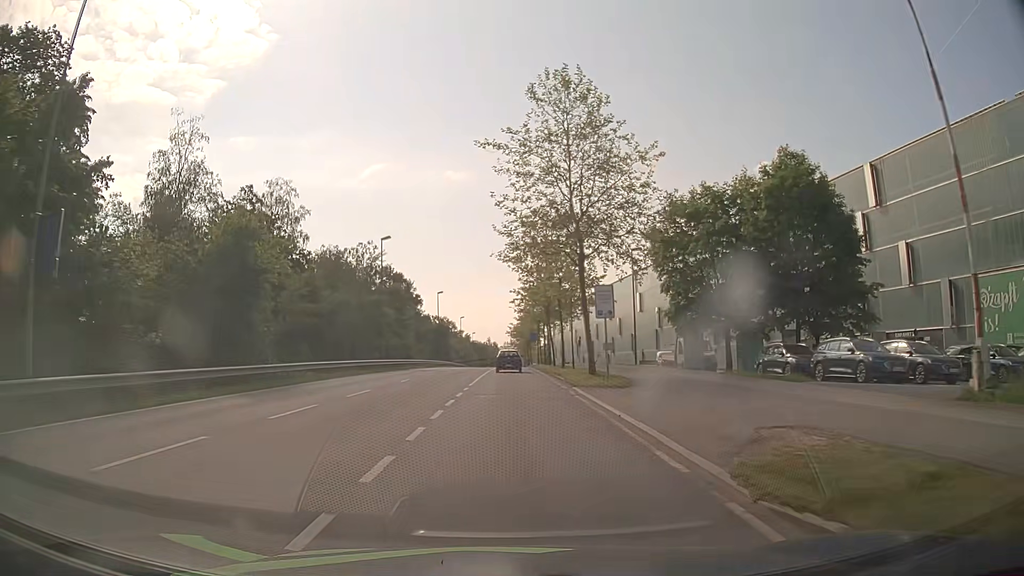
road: secondary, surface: asphalt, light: Day
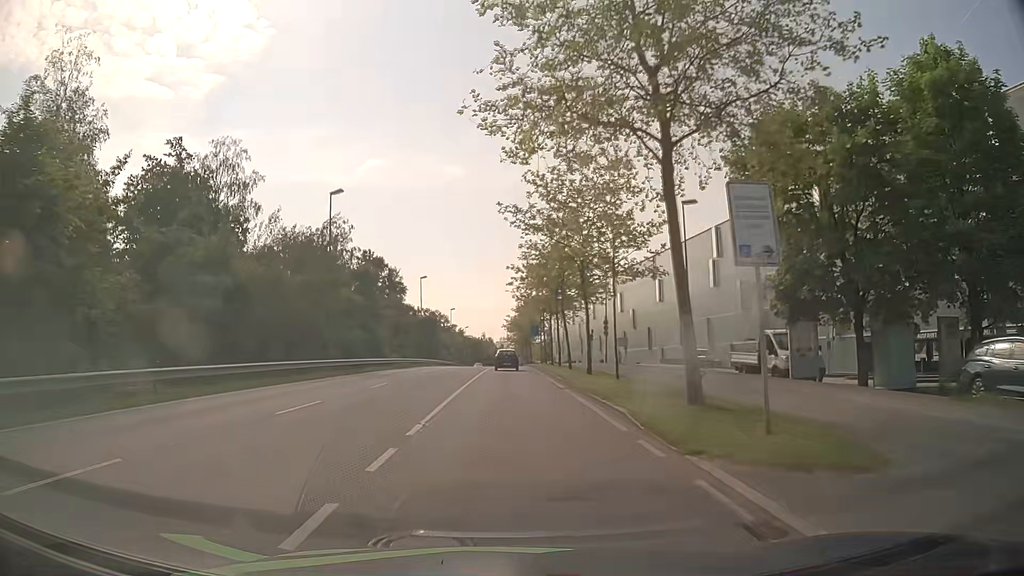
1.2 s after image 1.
(+0.1, +14.7) m; +1°
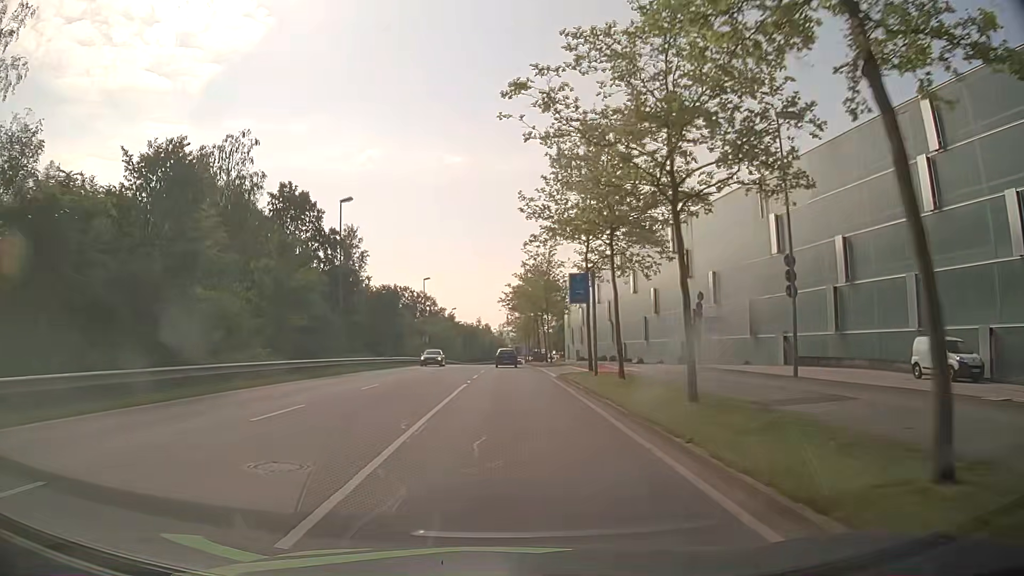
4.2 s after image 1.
(0.0, +37.6) m; 0°
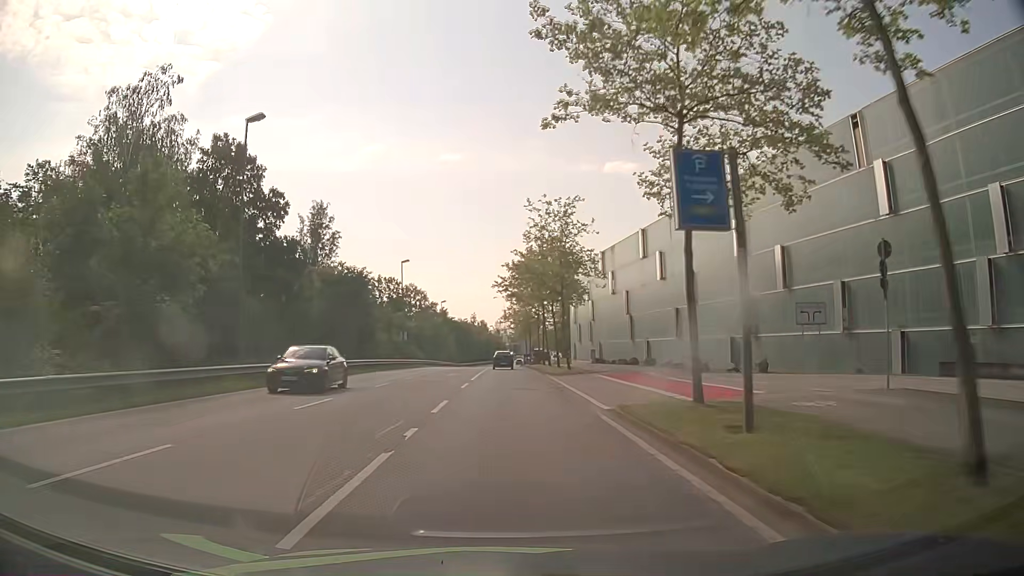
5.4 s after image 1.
(-0.1, +15.3) m; 0°
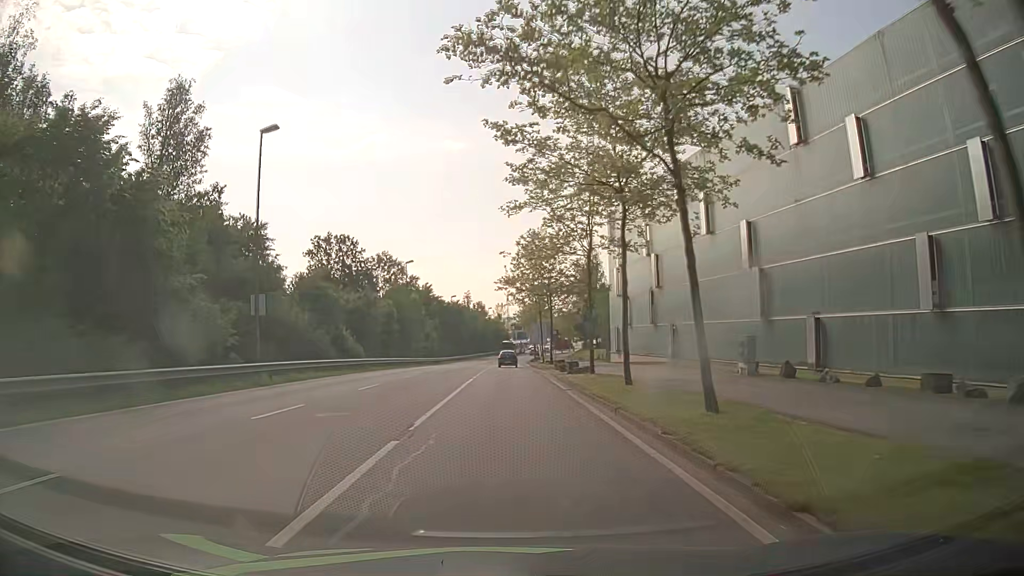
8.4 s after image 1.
(-0.1, +38.6) m; -1°
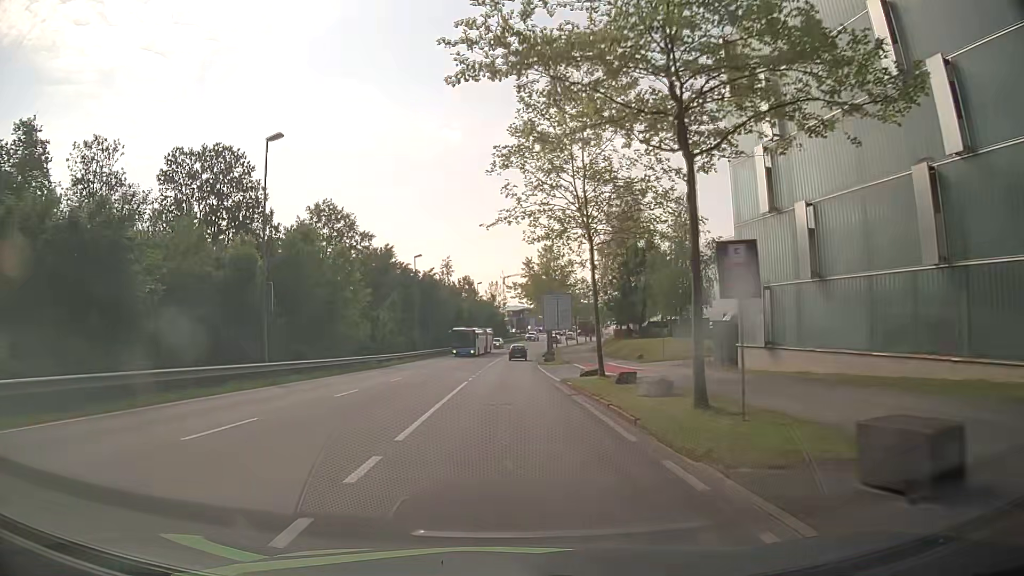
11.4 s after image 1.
(+0.3, +38.8) m; +1°
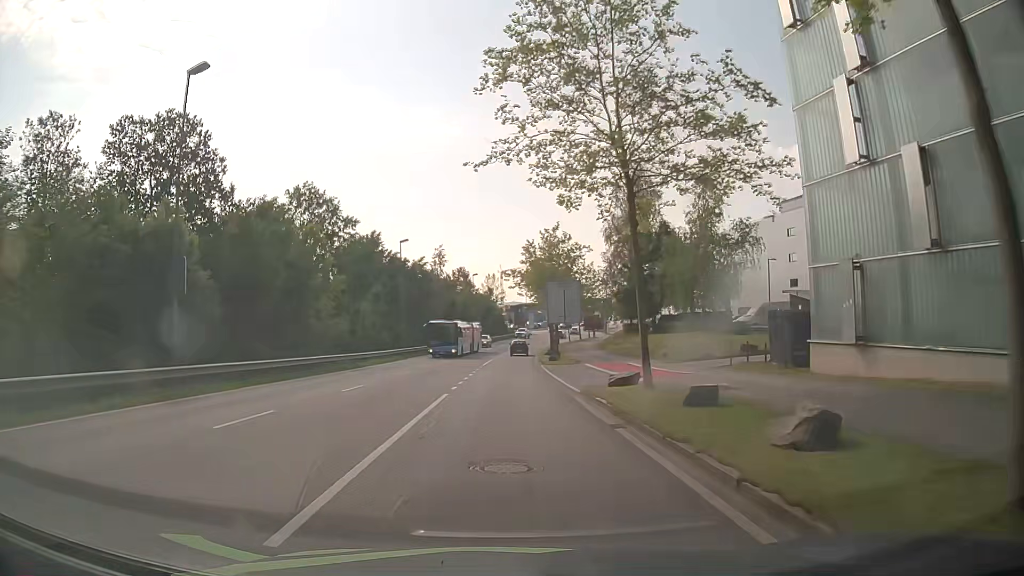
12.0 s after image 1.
(0.0, +7.7) m; 0°
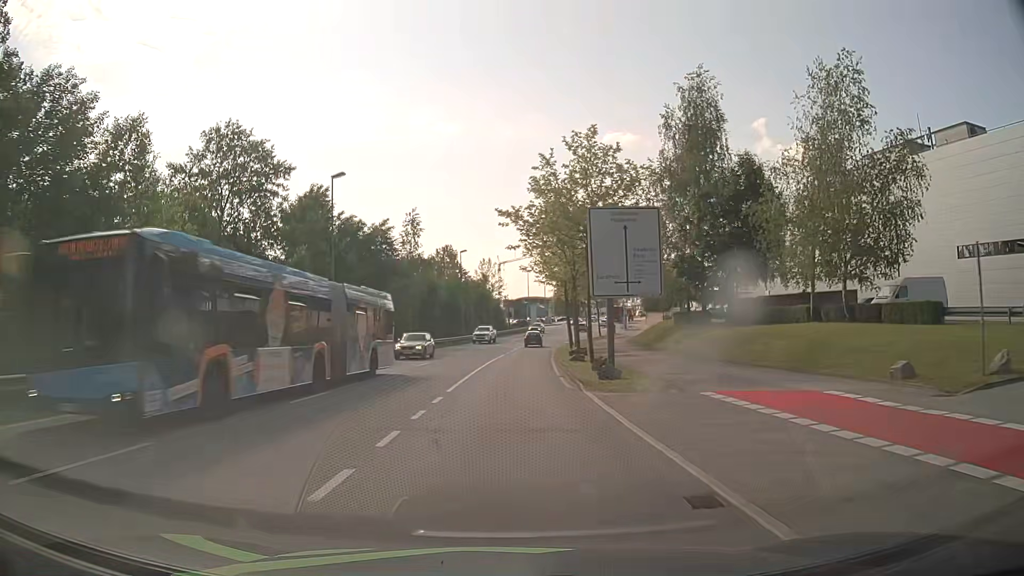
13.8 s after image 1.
(+0.1, +23.2) m; 0°
(0, +10) (0, +20) (0, +30) (+1, +40) (+2, +50) (+3, +60) (+4, +70) (+5, +80) (+7, +90) (+10, +99) m
